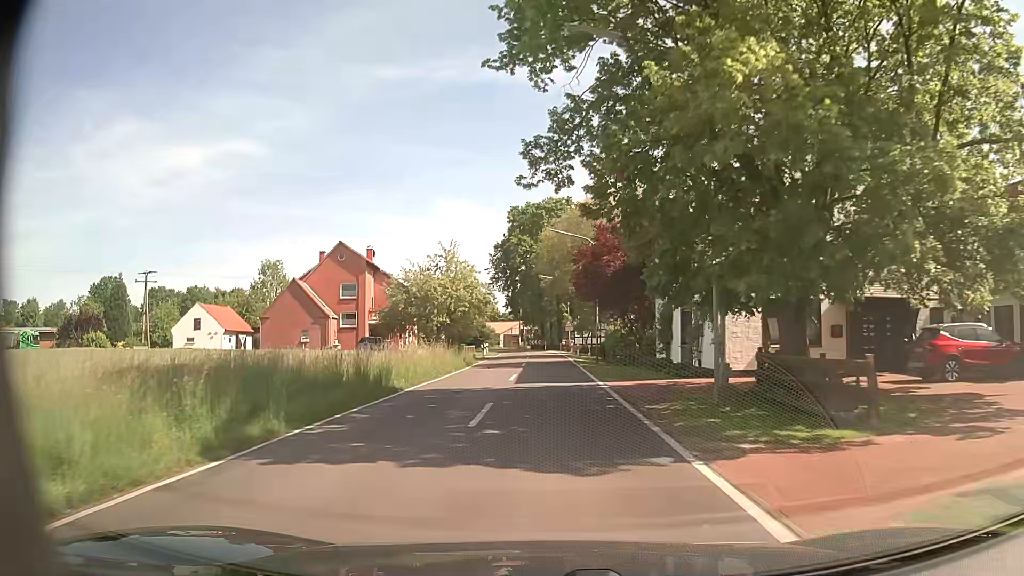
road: tertiary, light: Day
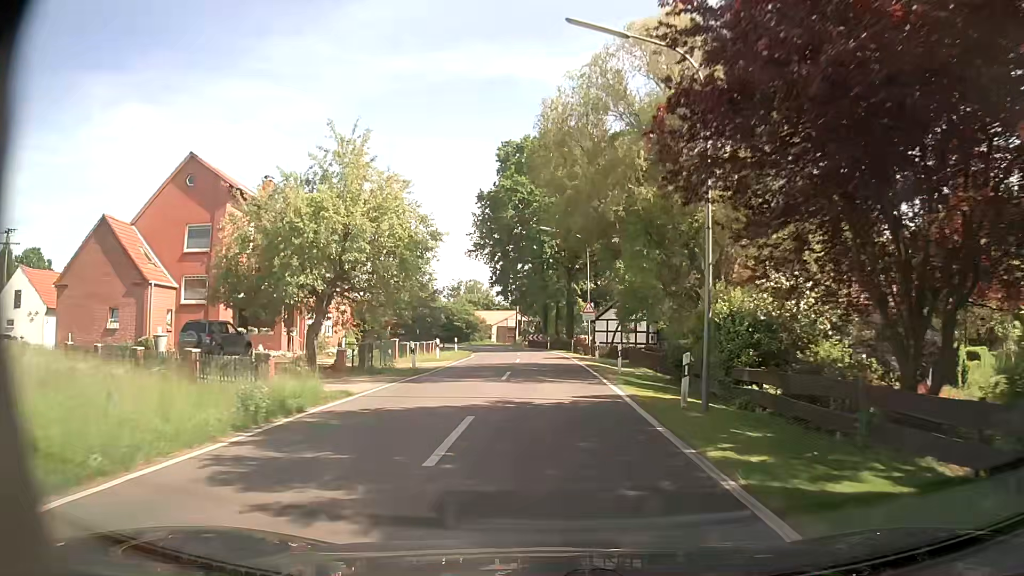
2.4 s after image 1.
(+0.1, +27.7) m; 0°
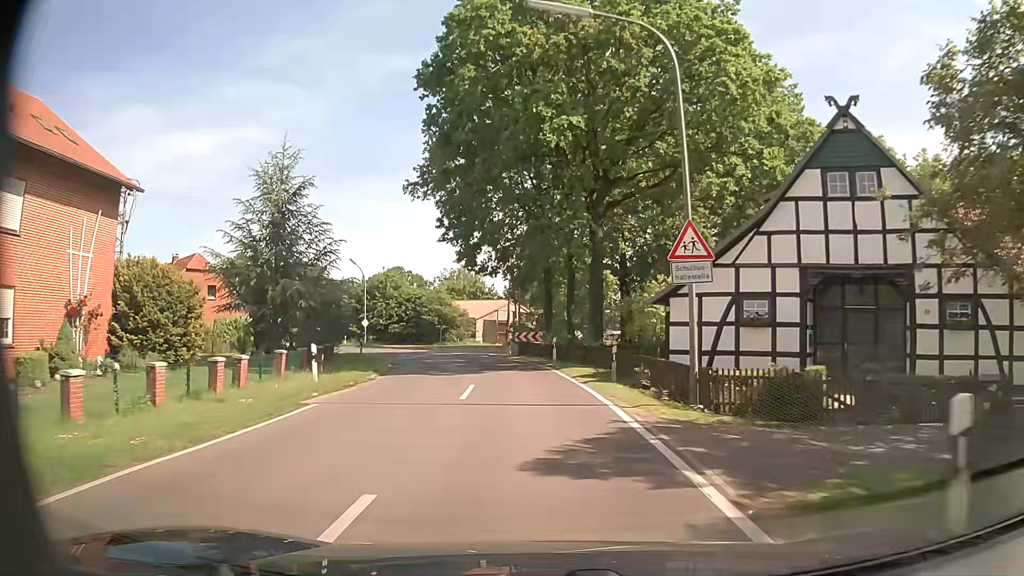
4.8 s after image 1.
(+0.3, +29.0) m; 0°
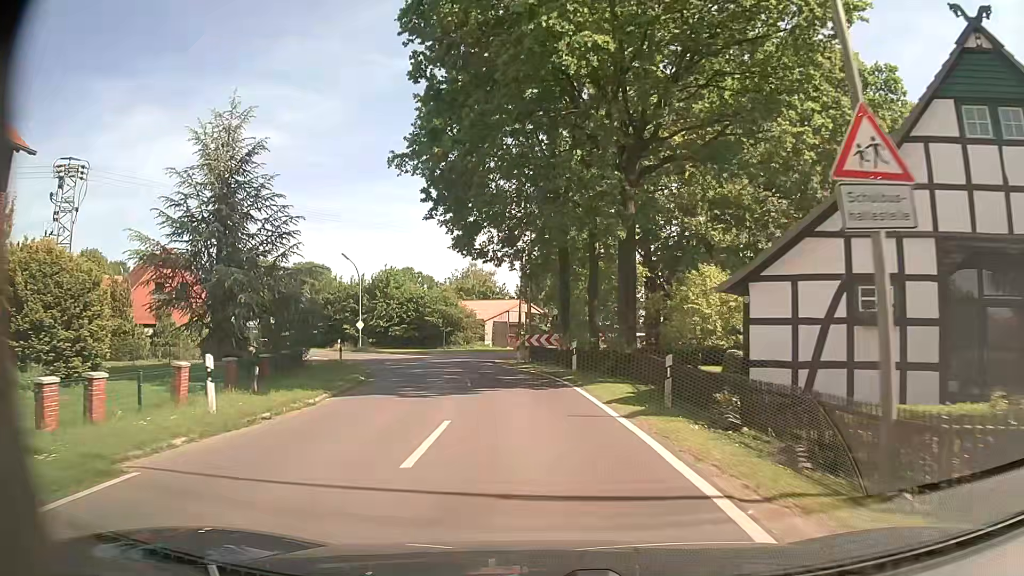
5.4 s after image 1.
(-0.1, +6.6) m; -1°
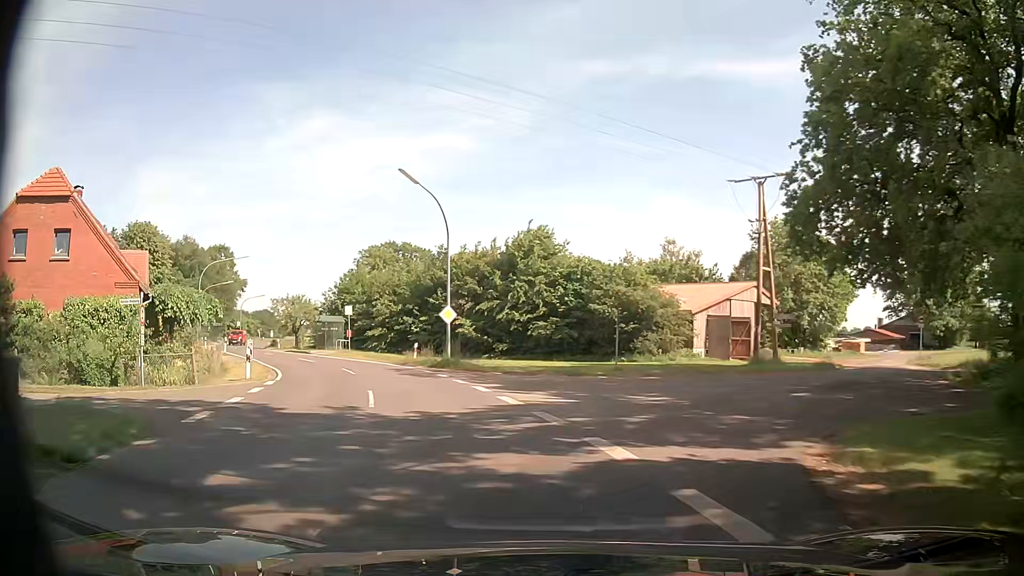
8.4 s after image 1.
(-2.8, +29.3) m; -15°
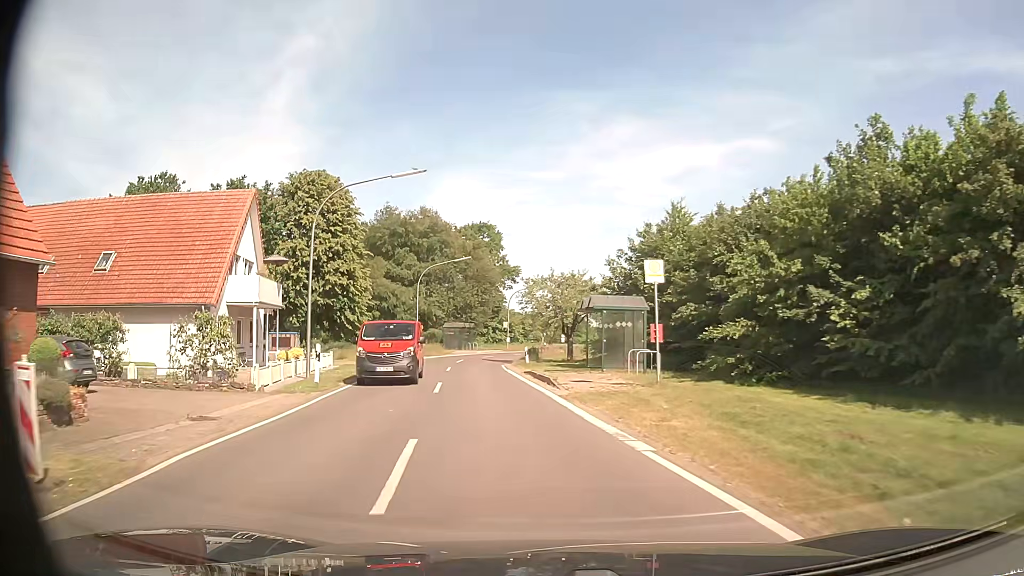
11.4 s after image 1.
(-8.3, +30.2) m; -27°
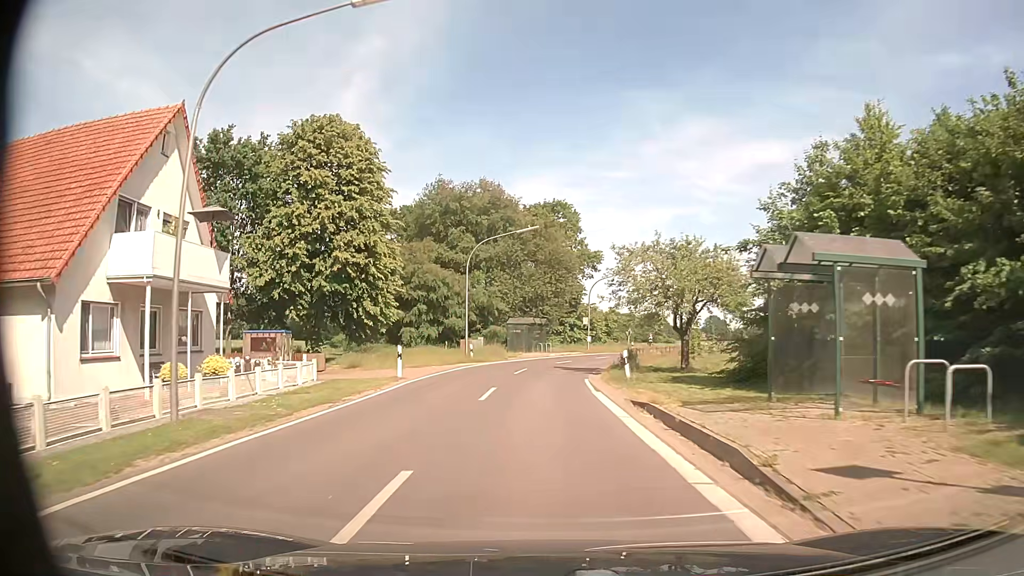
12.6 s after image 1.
(-1.0, +14.4) m; -7°
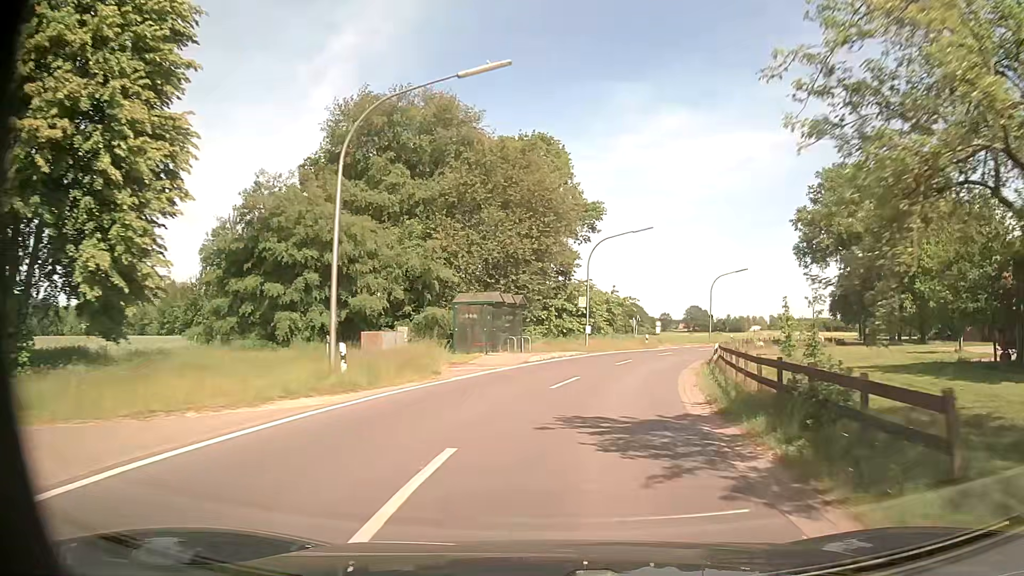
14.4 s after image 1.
(-0.3, +23.4) m; +2°
(+1, +10) (+2, +20) (+5, +30) (+8, +39) (+12, +48) (+17, +57) (+22, +65) (+28, +73) (+35, +81) (+42, +88) m
